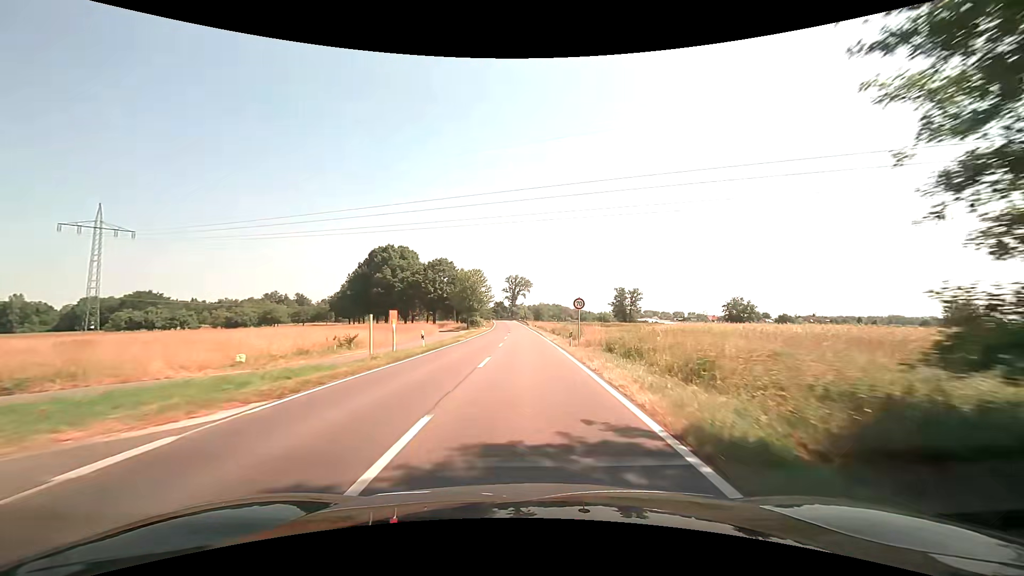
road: secondary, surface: asphalt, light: Day
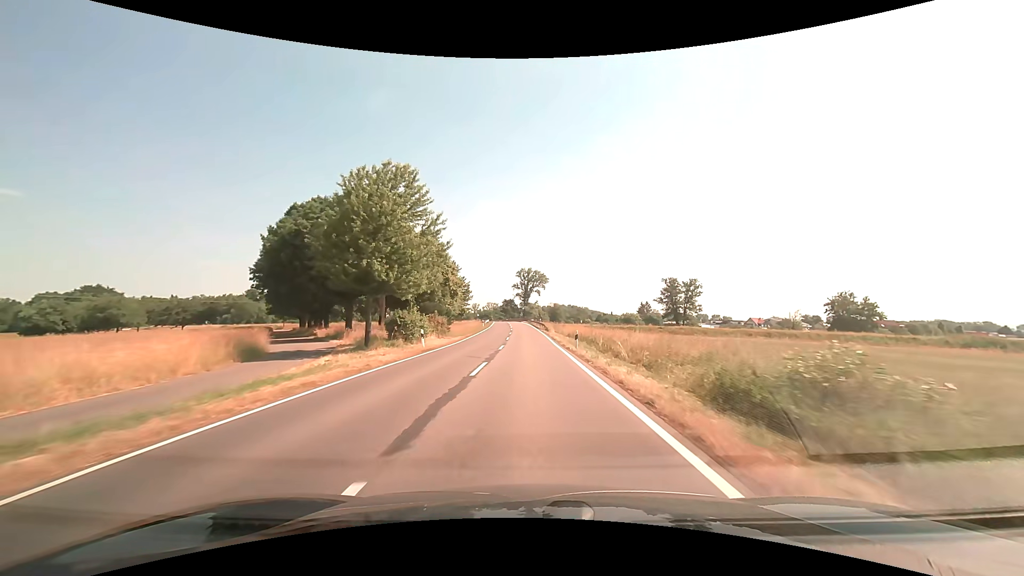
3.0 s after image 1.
(-0.8, +51.4) m; -2°
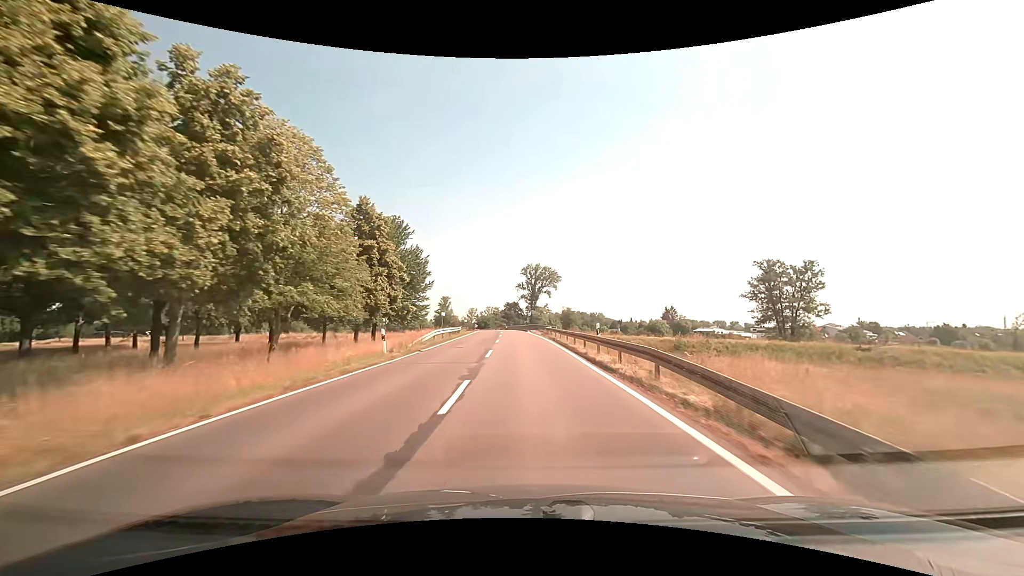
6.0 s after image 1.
(-0.5, +53.9) m; -1°
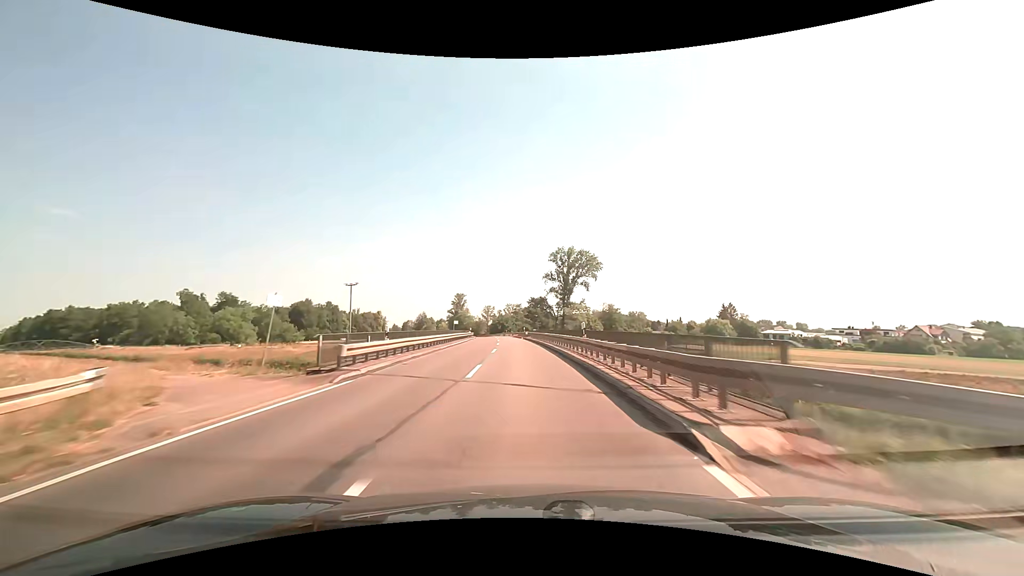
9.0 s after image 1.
(-1.3, +54.2) m; -3°
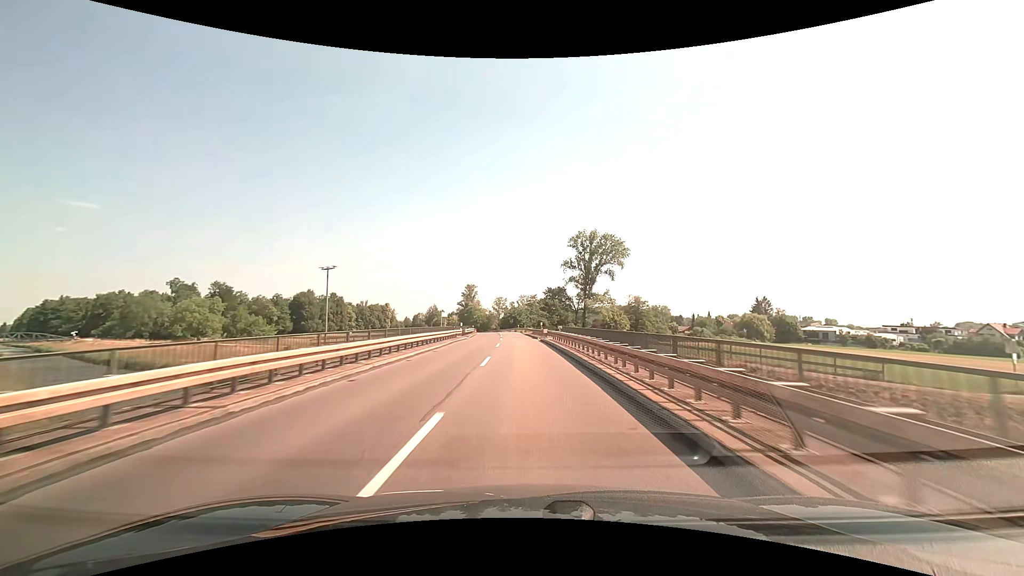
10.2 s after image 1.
(-0.3, +21.2) m; -2°
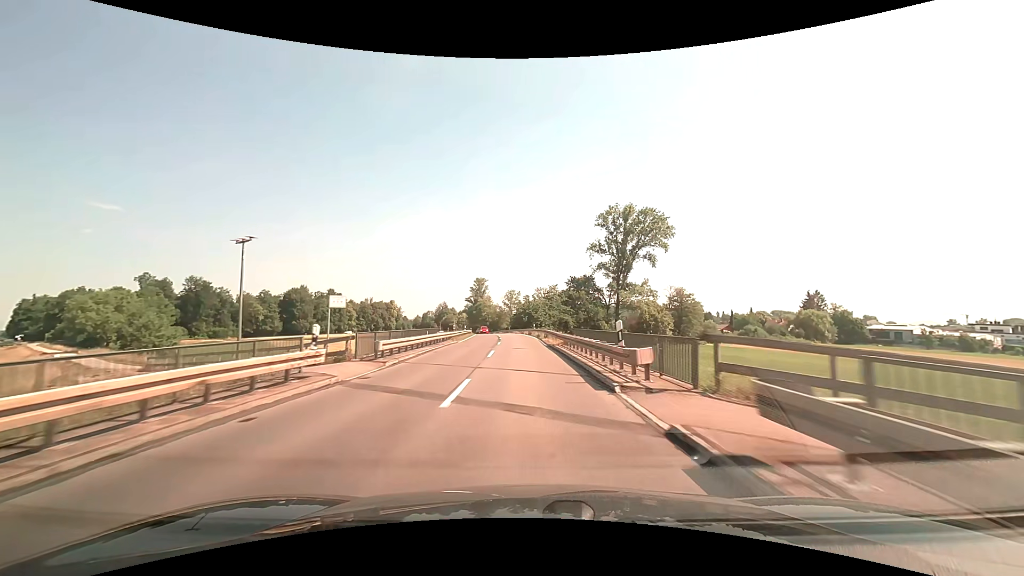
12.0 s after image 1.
(-0.5, +31.6) m; -2°
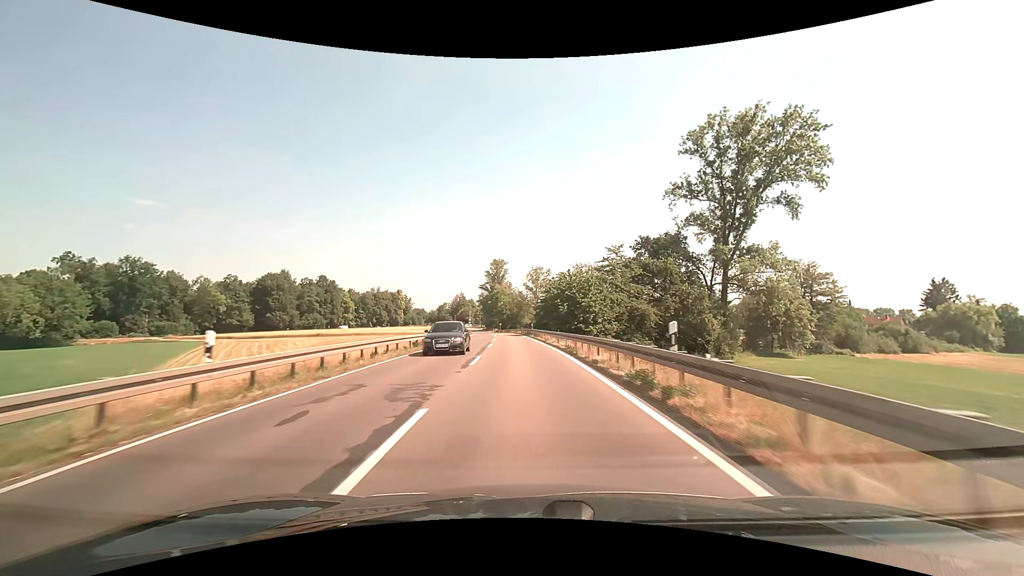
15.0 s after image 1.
(-1.5, +52.4) m; -3°
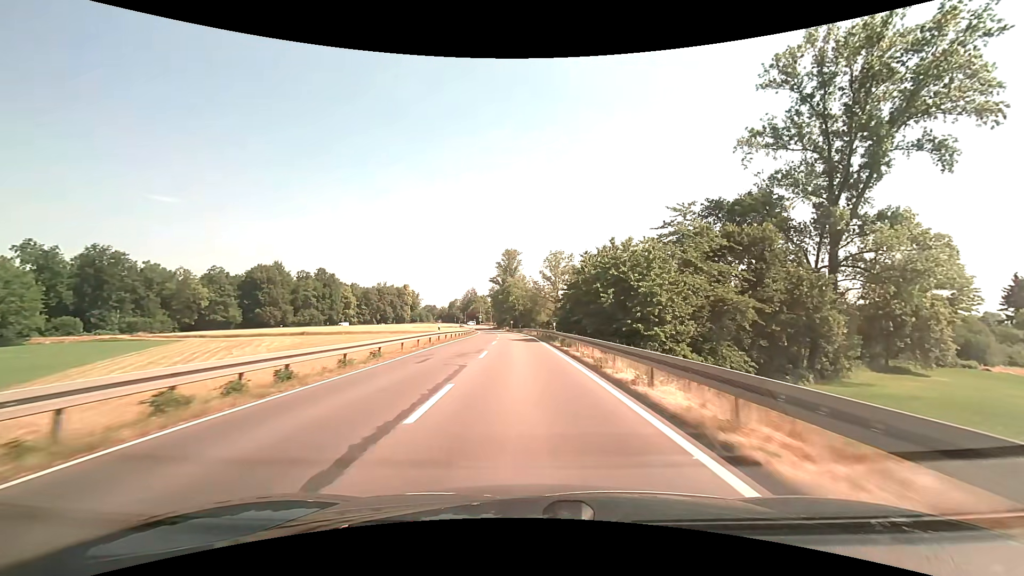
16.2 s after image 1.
(-0.3, +21.0) m; -2°
(0, +10) (0, +20) (-1, +30) (-1, +40) (-1, +50) (-2, +60) (-3, +70) (-3, +80) (-4, +90) (-5, +100) m
